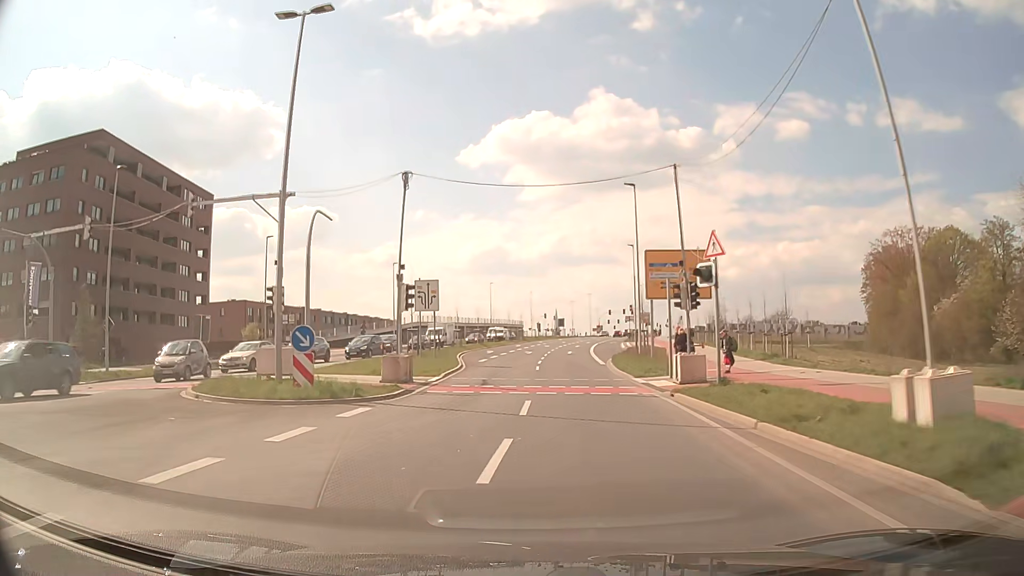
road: secondary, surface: asphalt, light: Day
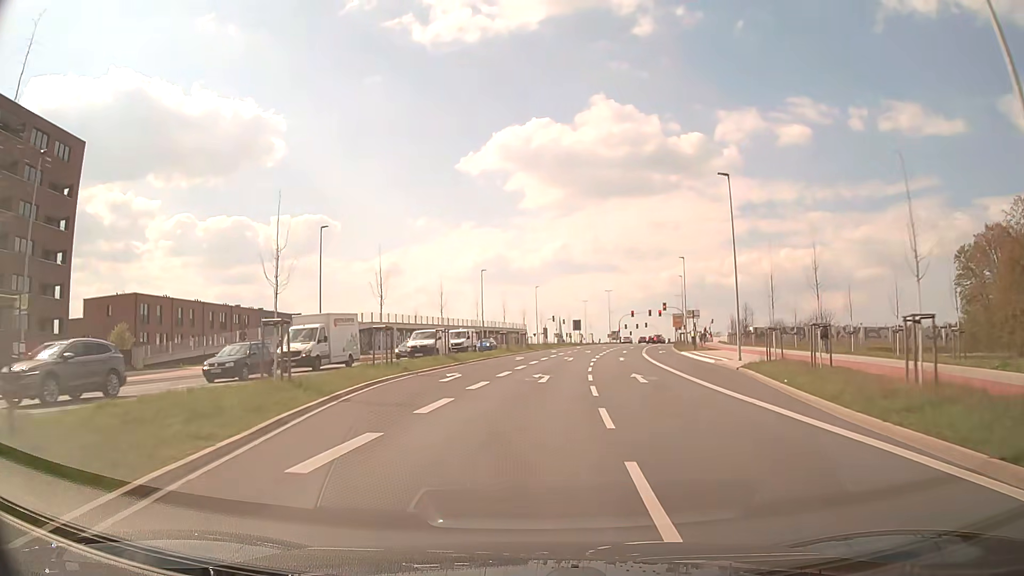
(-0.5, +32.7) m; 0°
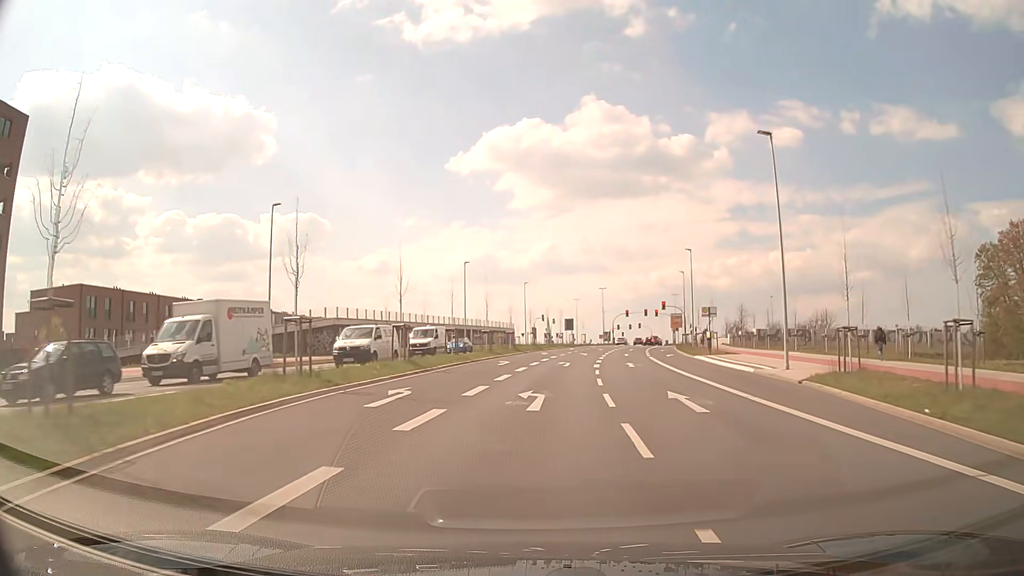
(+0.1, +8.7) m; 0°
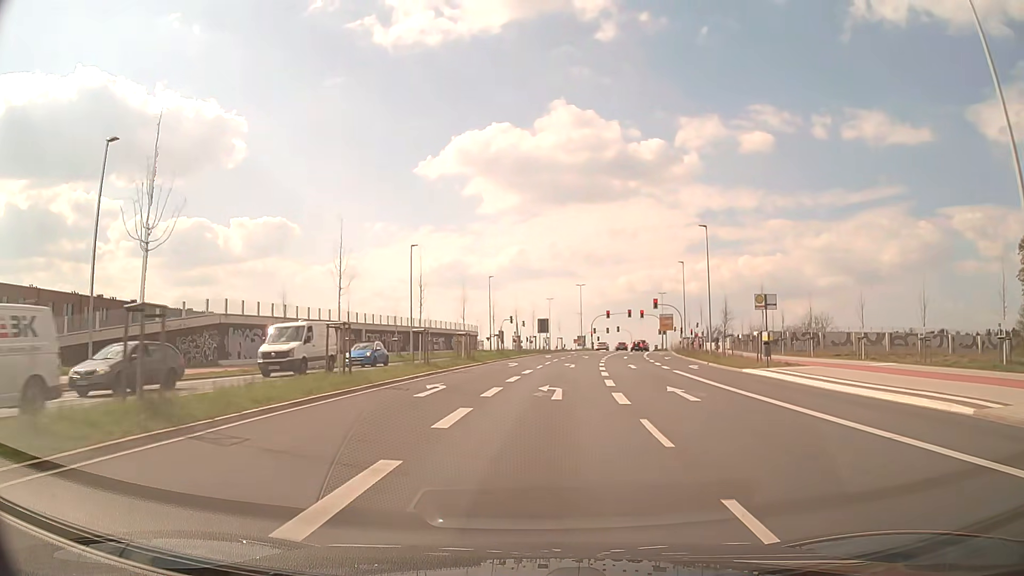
(+0.5, +17.4) m; +3°
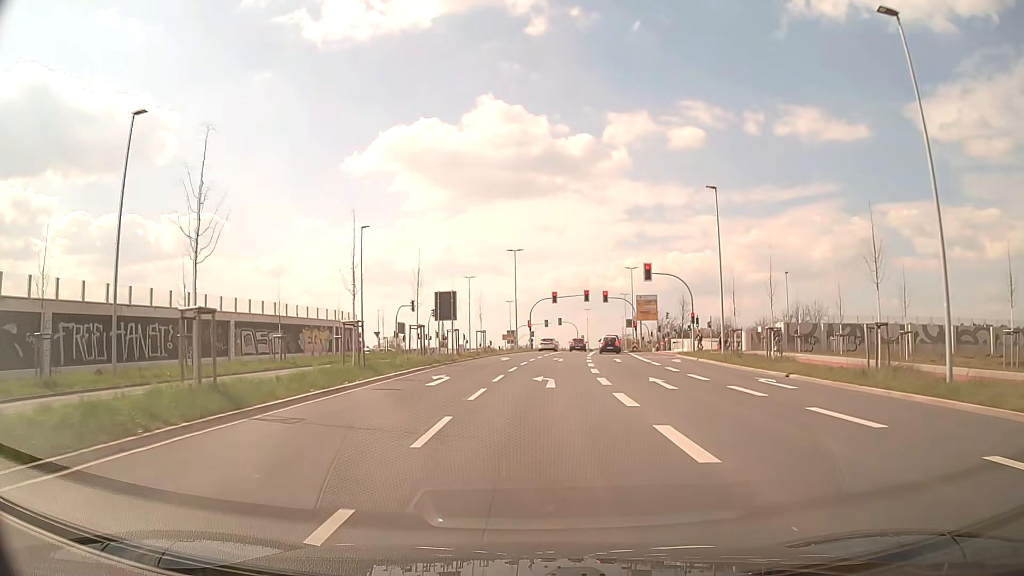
(+2.0, +37.5) m; +6°
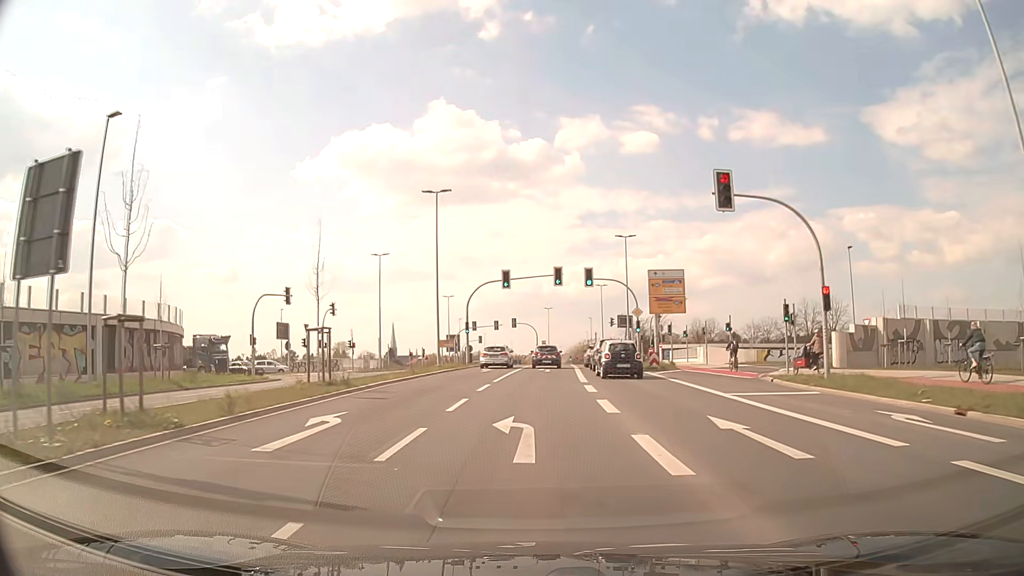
(+1.1, +30.3) m; +4°
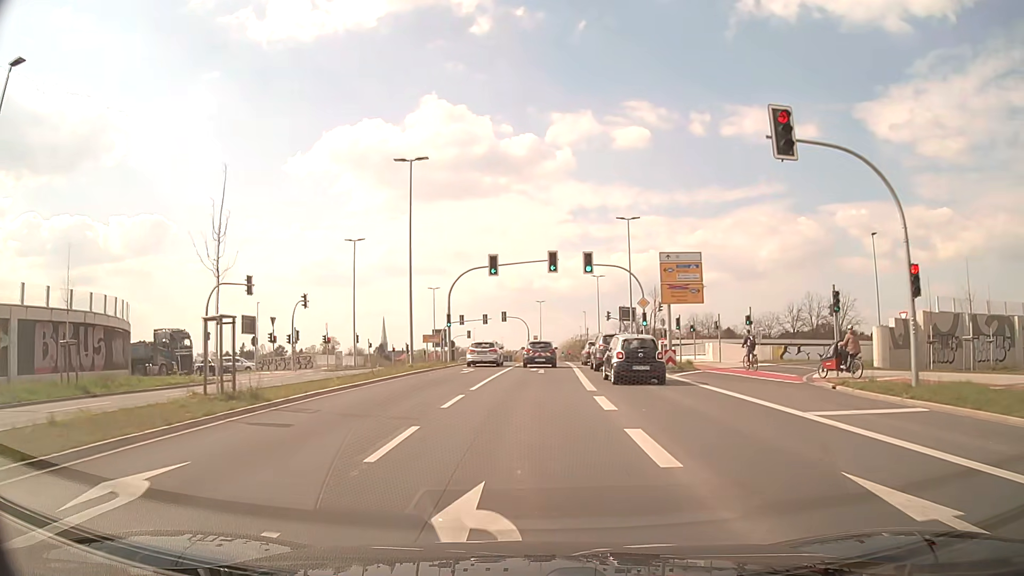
(0.0, +6.2) m; +1°
